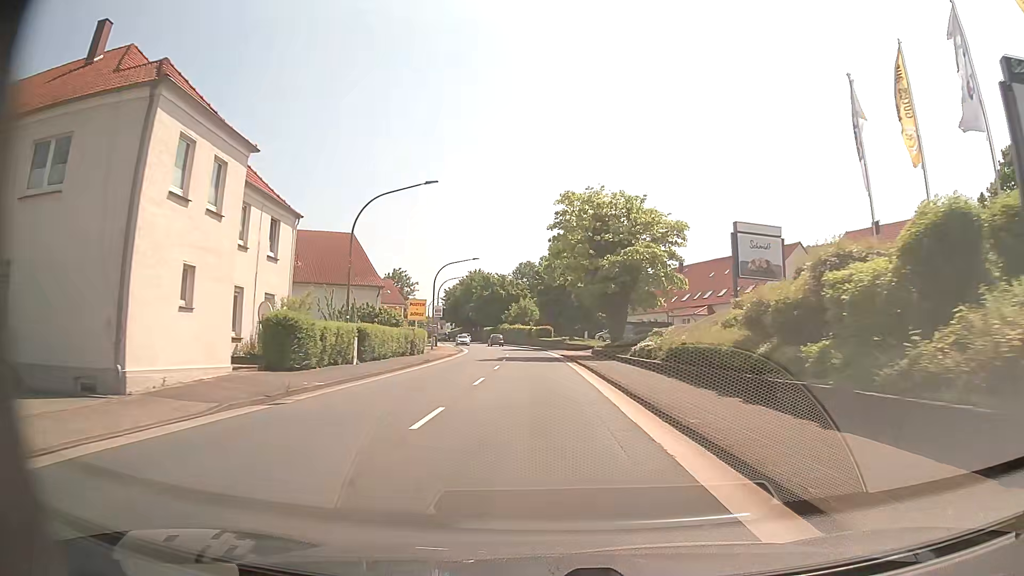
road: primary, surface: asphalt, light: Day
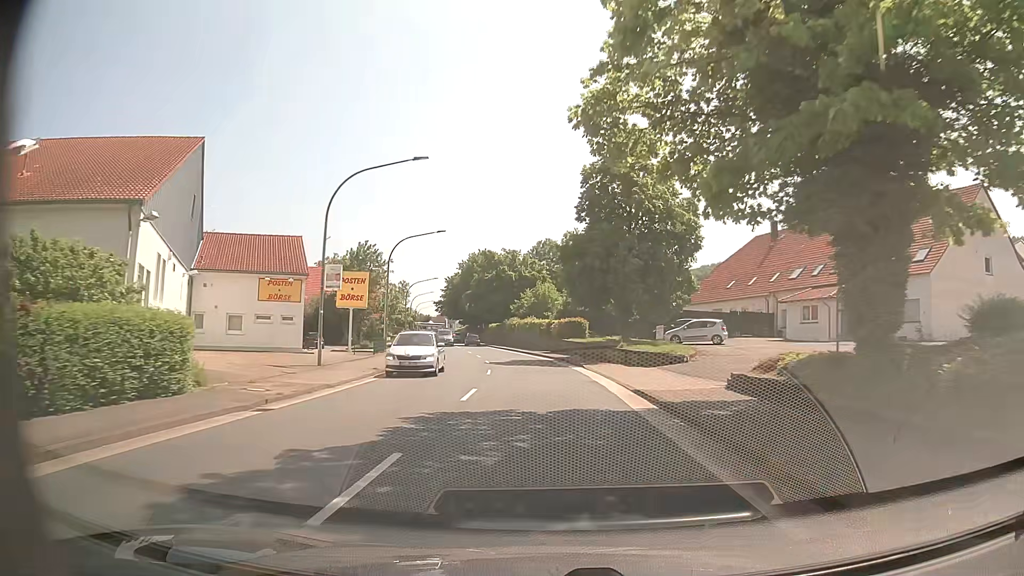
(-0.6, +32.5) m; -2°
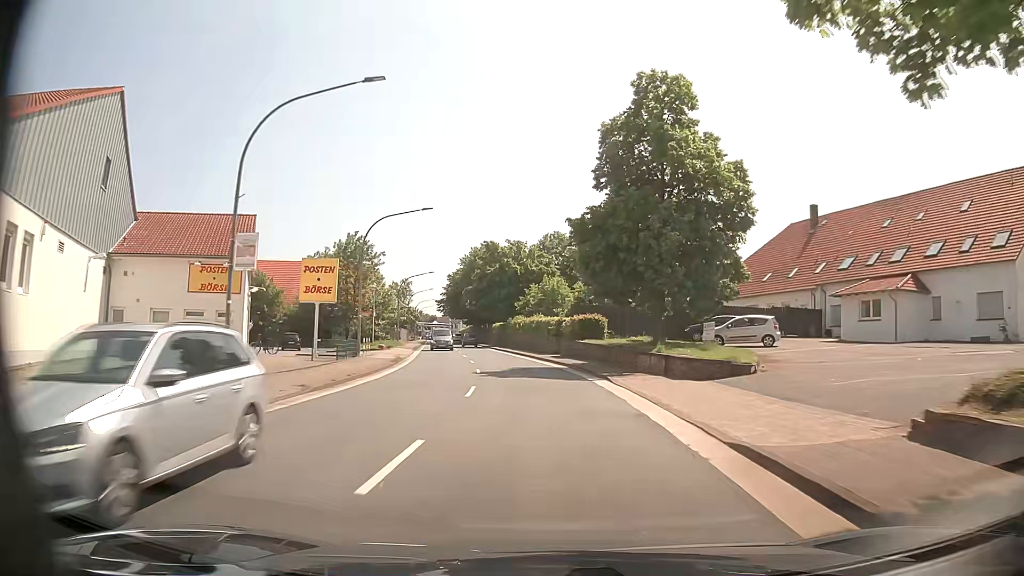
(-0.1, +8.2) m; -1°
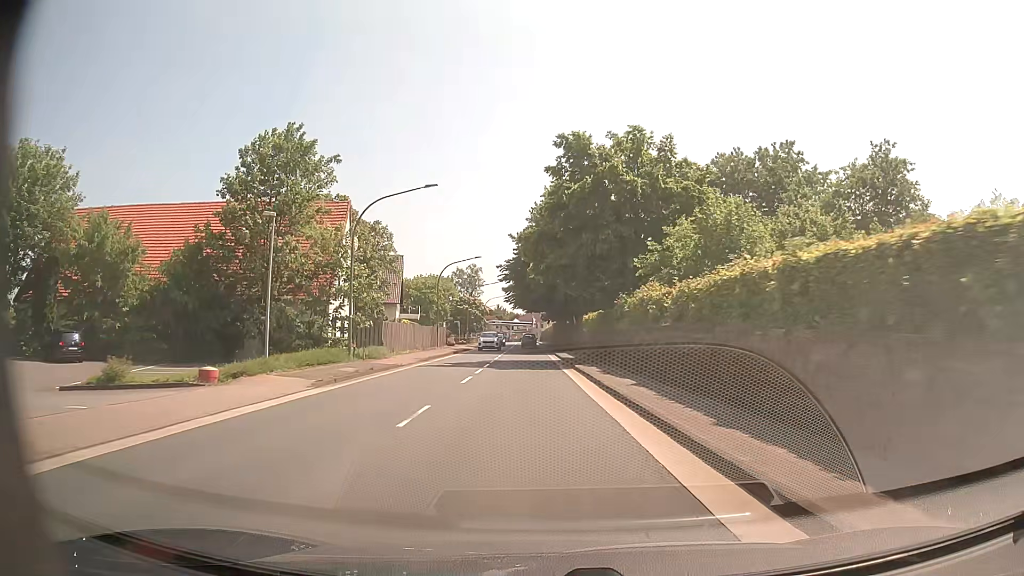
(-2.8, +41.0) m; -8°
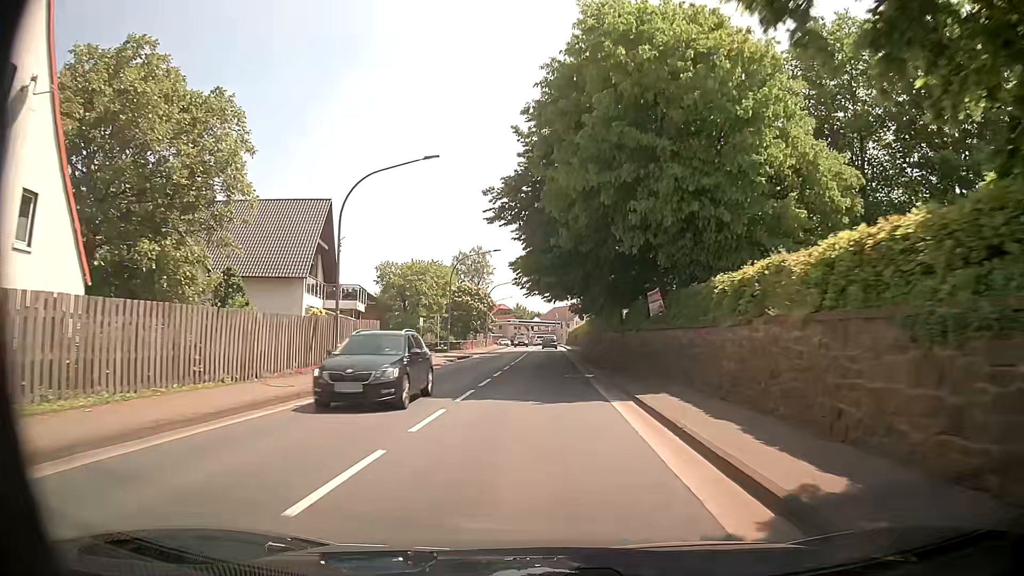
(-0.6, +32.9) m; -2°
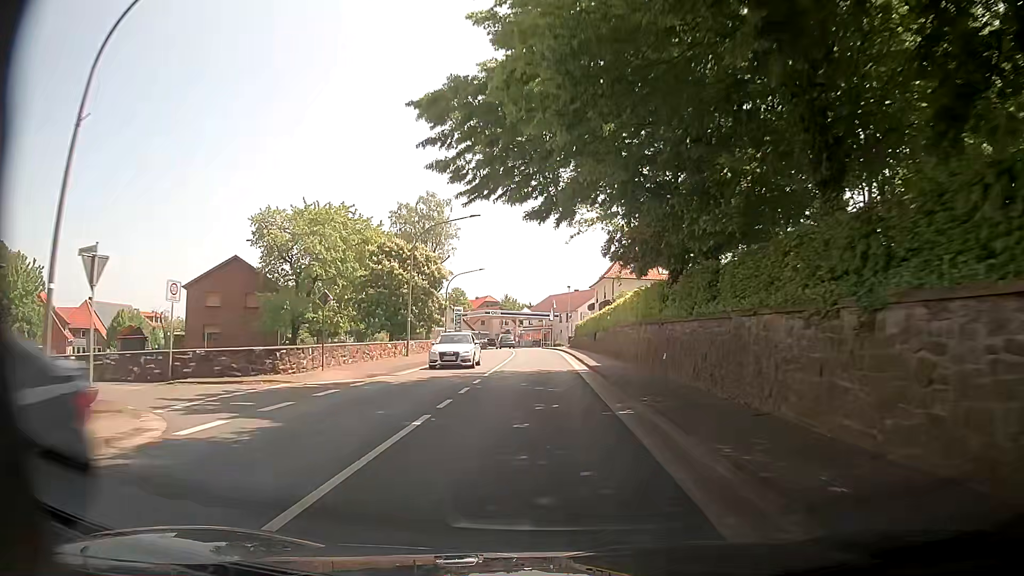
(+0.3, +41.6) m; 0°
(0, +10) (0, +20) (0, +30) (0, +40) (0, +50) (-1, +60) (-3, +70) (-5, +80) (-8, +89) (-11, +99) m
